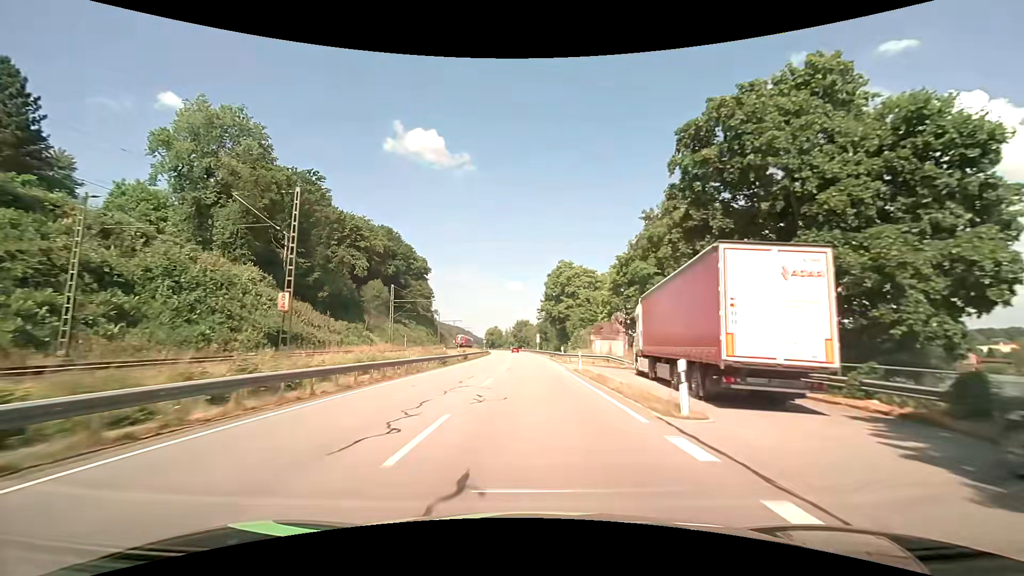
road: primary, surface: asphalt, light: Day
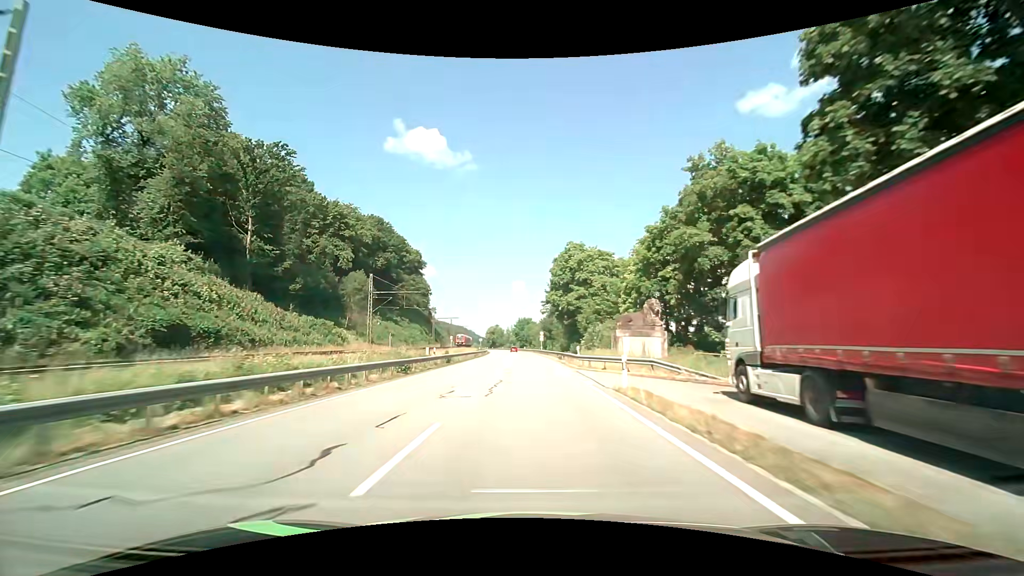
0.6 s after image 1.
(0.0, +12.9) m; 0°
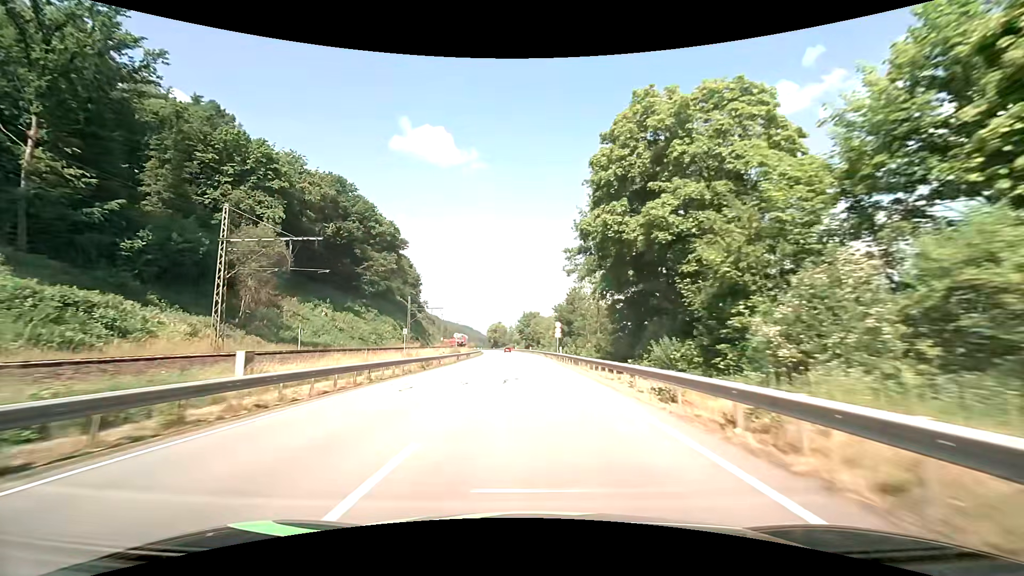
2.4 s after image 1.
(-0.2, +37.2) m; -1°
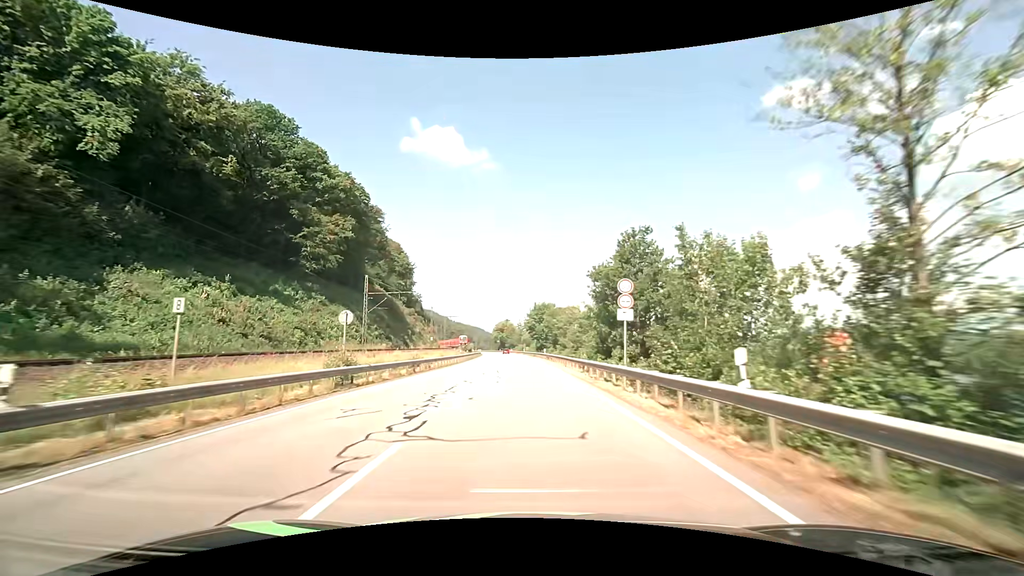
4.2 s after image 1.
(-0.3, +35.7) m; -1°
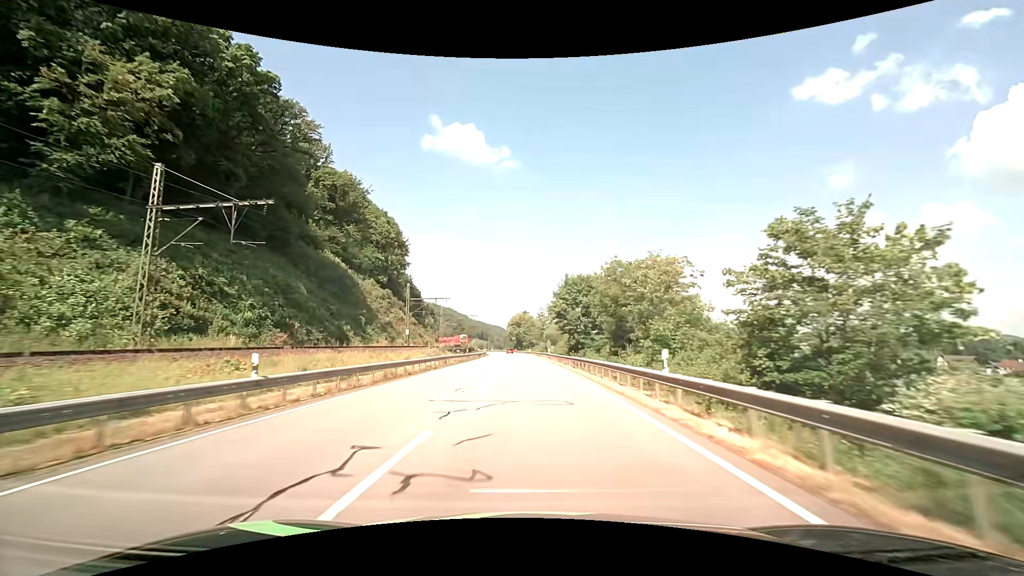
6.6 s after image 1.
(-1.2, +46.9) m; -2°
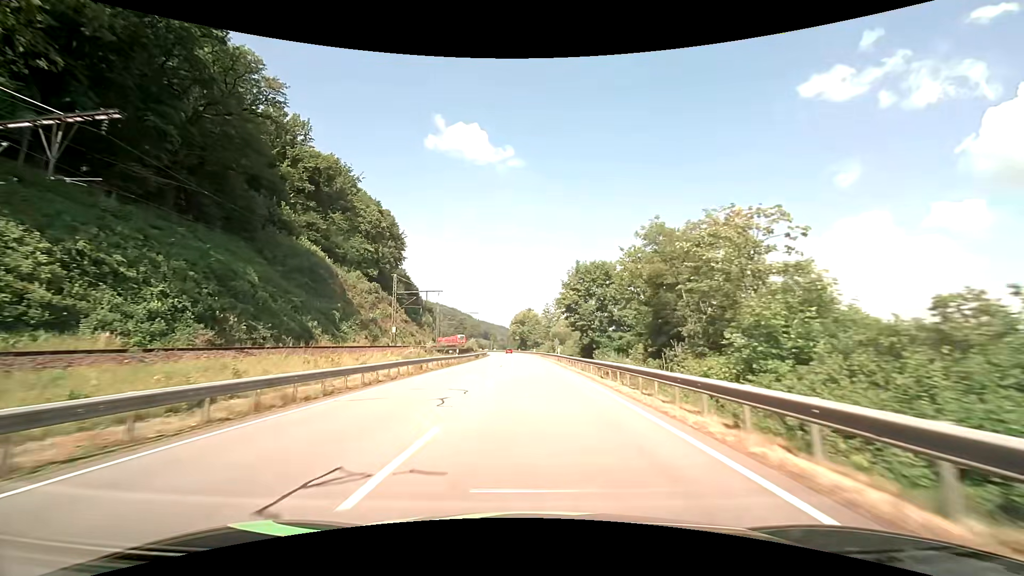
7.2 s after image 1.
(-0.1, +11.7) m; -1°
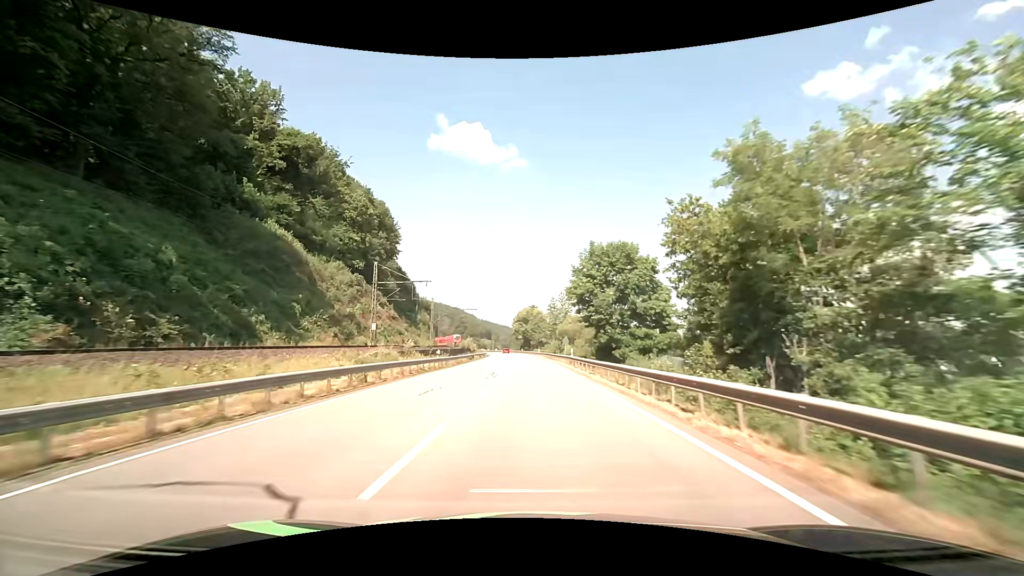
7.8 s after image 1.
(-0.1, +11.7) m; -1°
